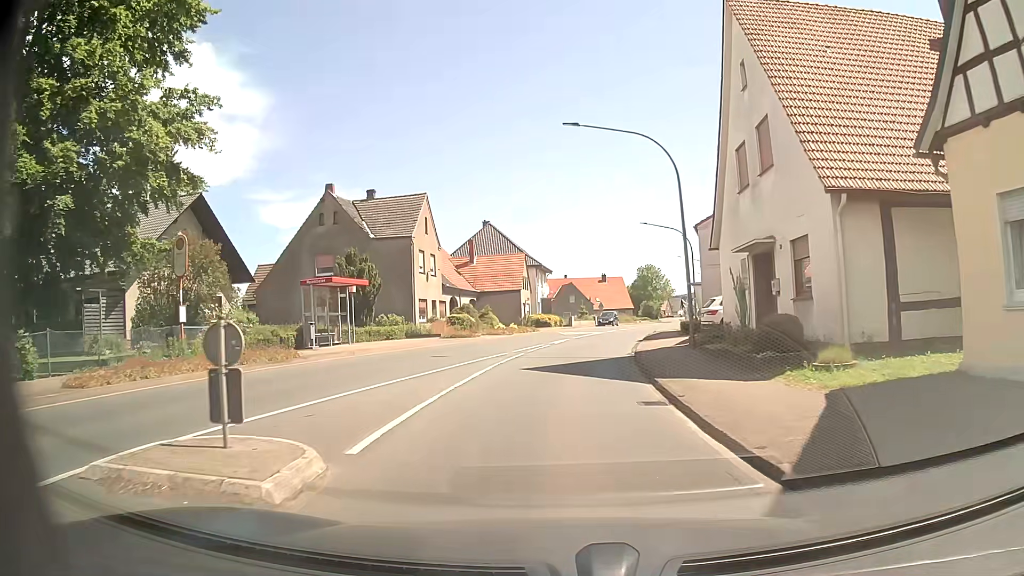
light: Day
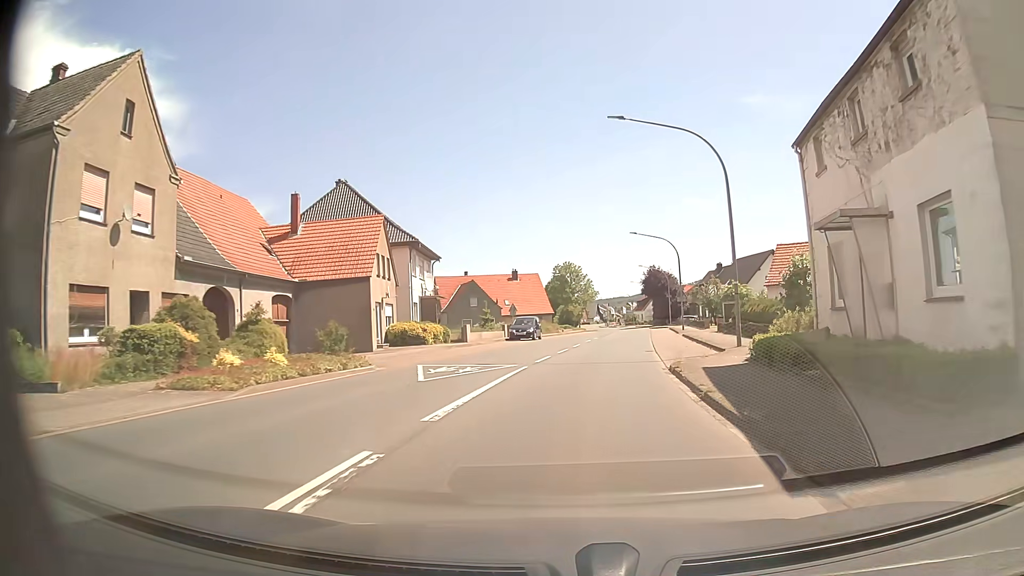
(+0.8, +28.9) m; +7°
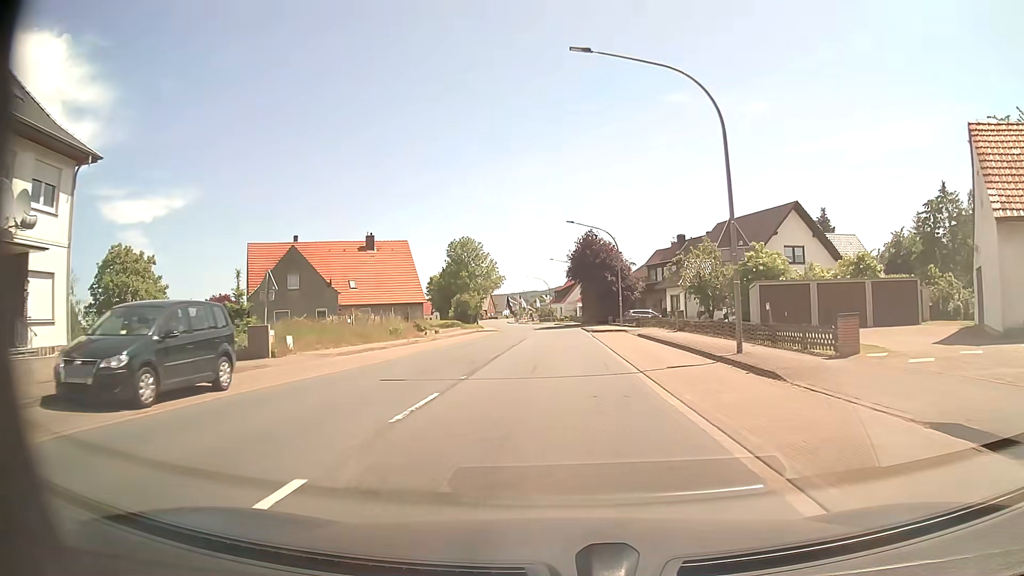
(+3.1, +36.9) m; +8°
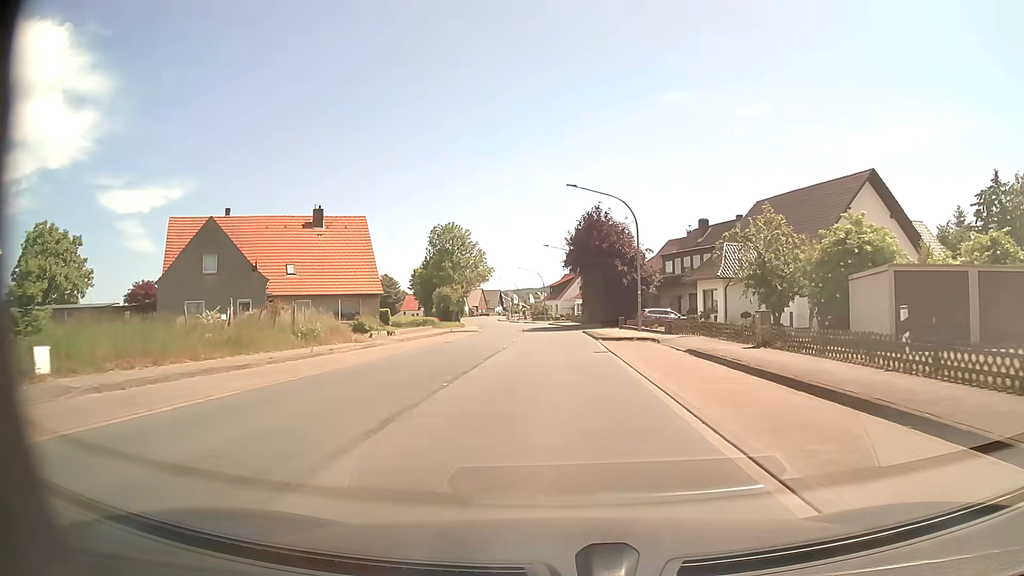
(-0.1, +13.7) m; 0°
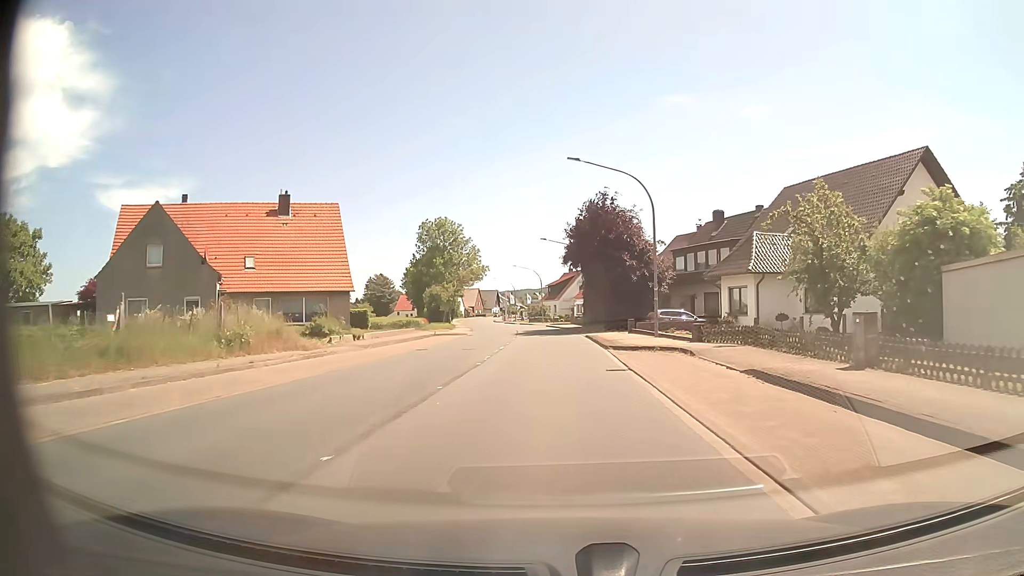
(0.0, +6.5) m; 0°
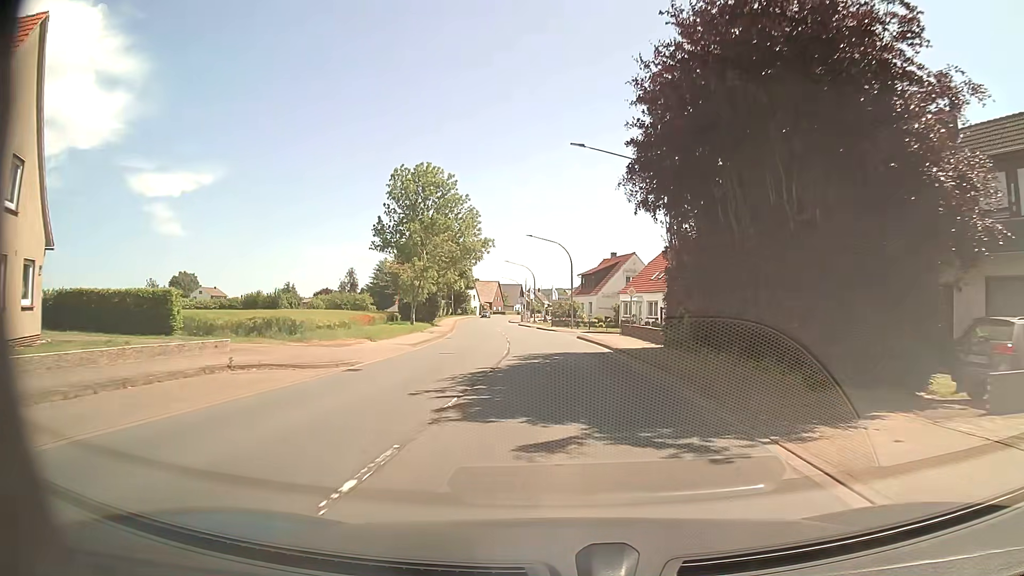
(-0.6, +33.3) m; -3°
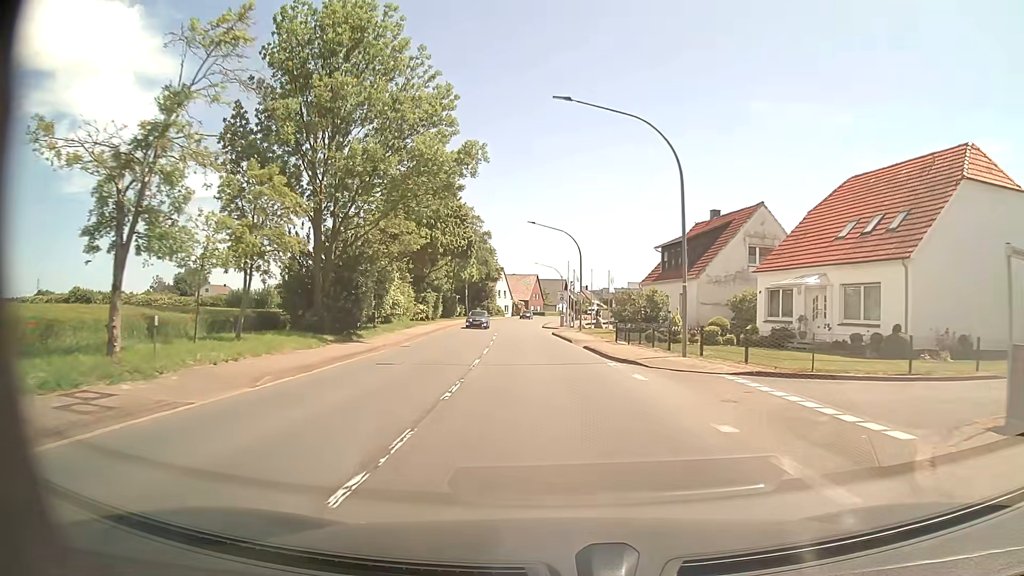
(-0.8, +36.1) m; -4°
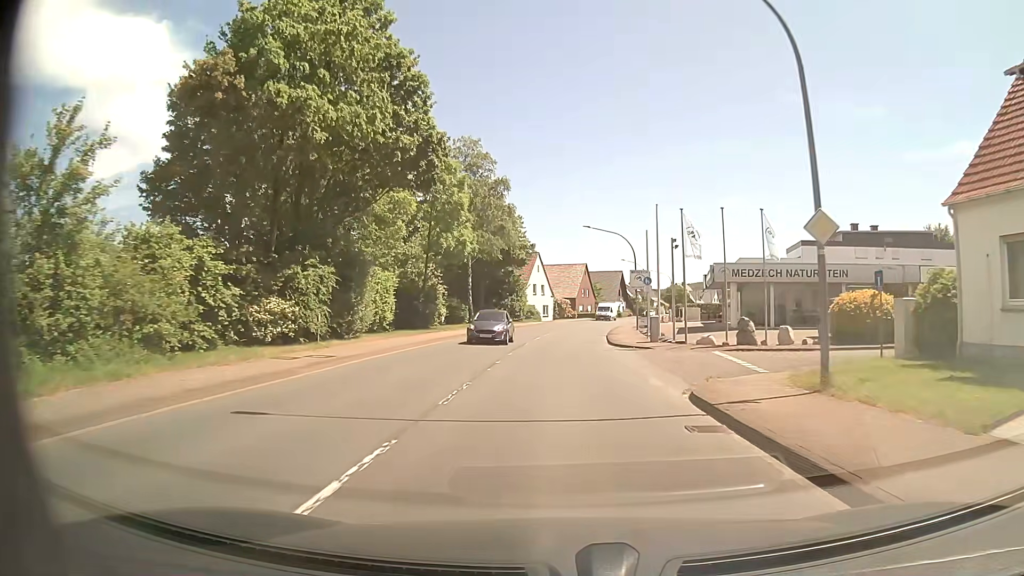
(-1.7, +37.5) m; -4°
(0, +10) (0, +20) (0, +30) (+1, +40) (+2, +50) (+3, +60) (+4, +70) (+6, +80) (+8, +89) (+11, +99) m
